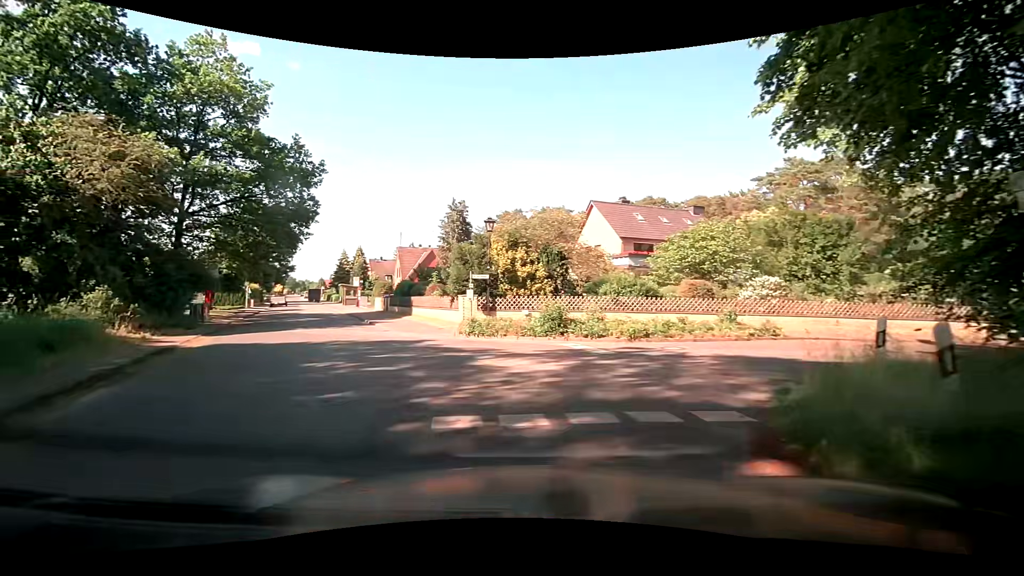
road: unclassified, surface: asphalt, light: Day
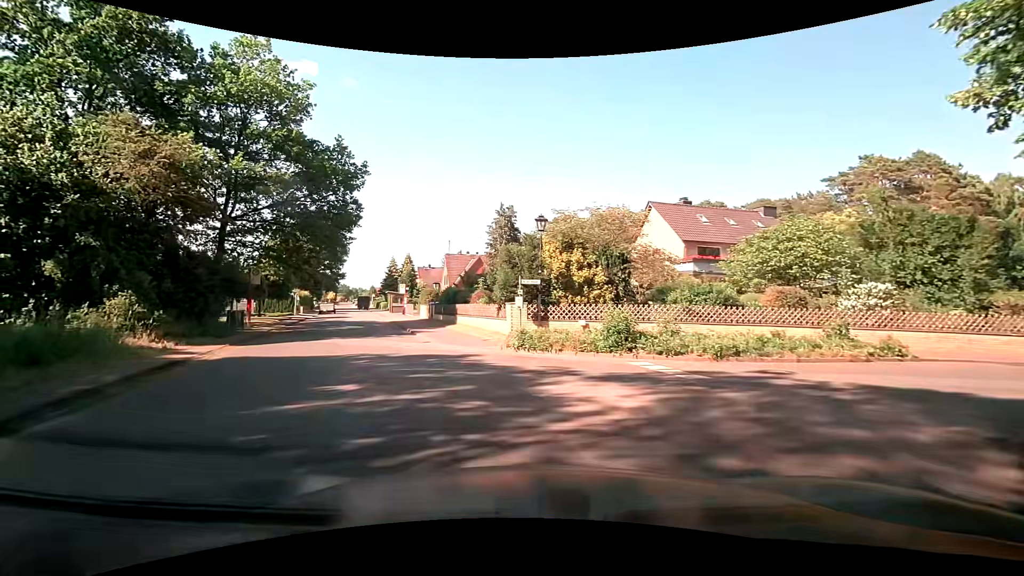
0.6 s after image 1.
(-0.1, +2.5) m; -6°
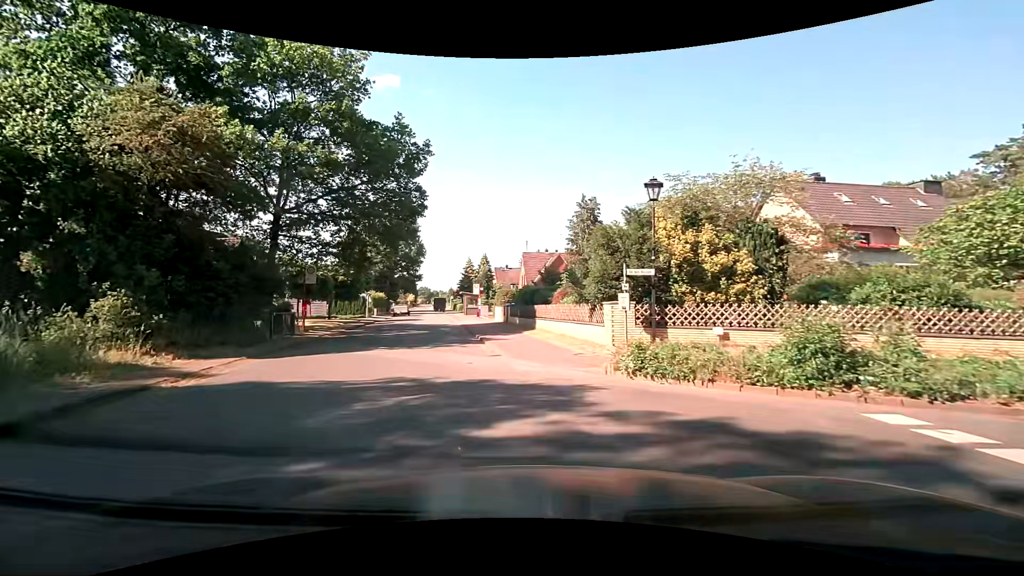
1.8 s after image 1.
(-0.3, +5.4) m; -7°
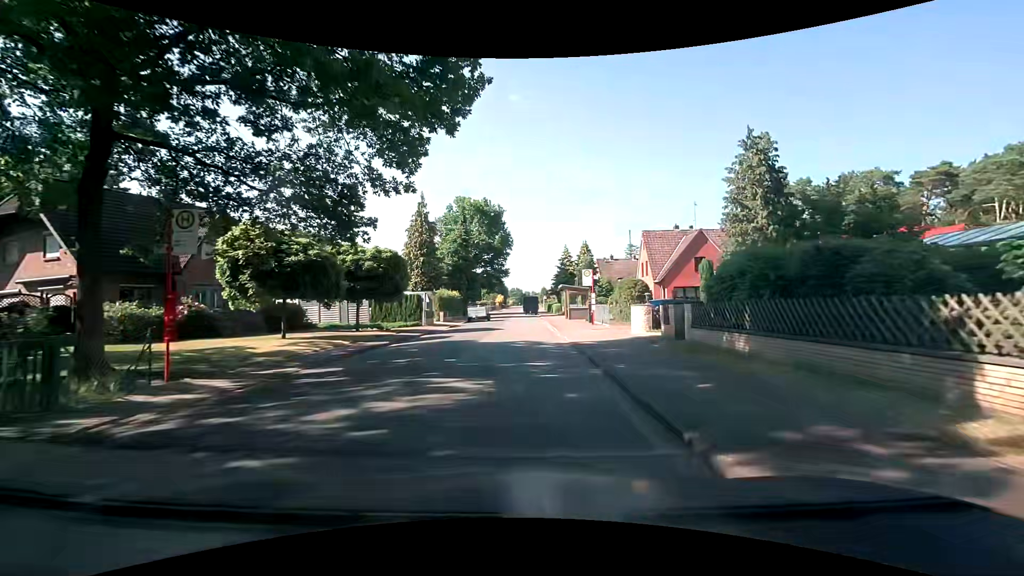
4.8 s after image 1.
(-2.5, +18.8) m; -9°
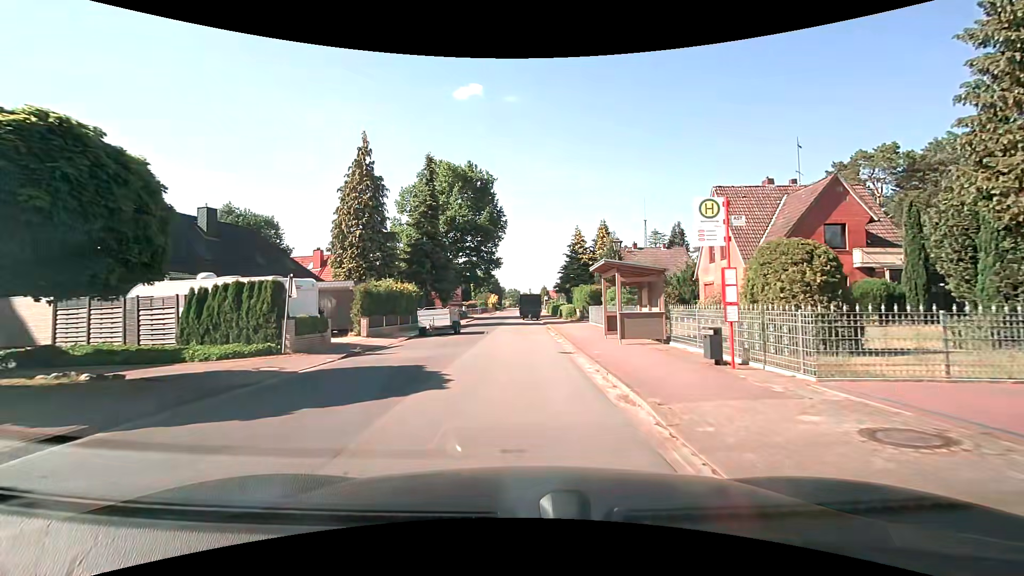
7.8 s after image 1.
(-0.2, +20.4) m; 0°
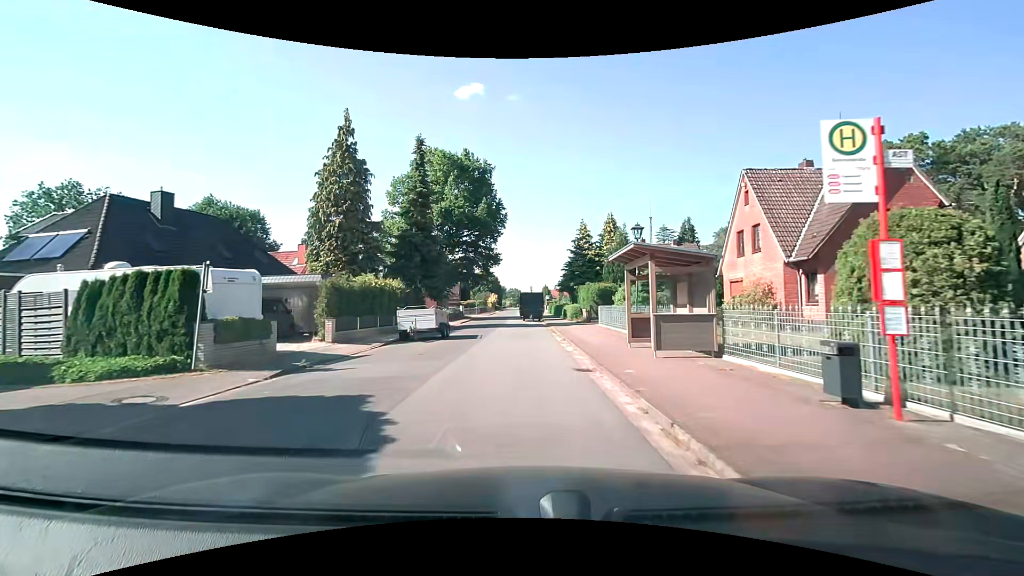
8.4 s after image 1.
(0.0, +4.2) m; 0°
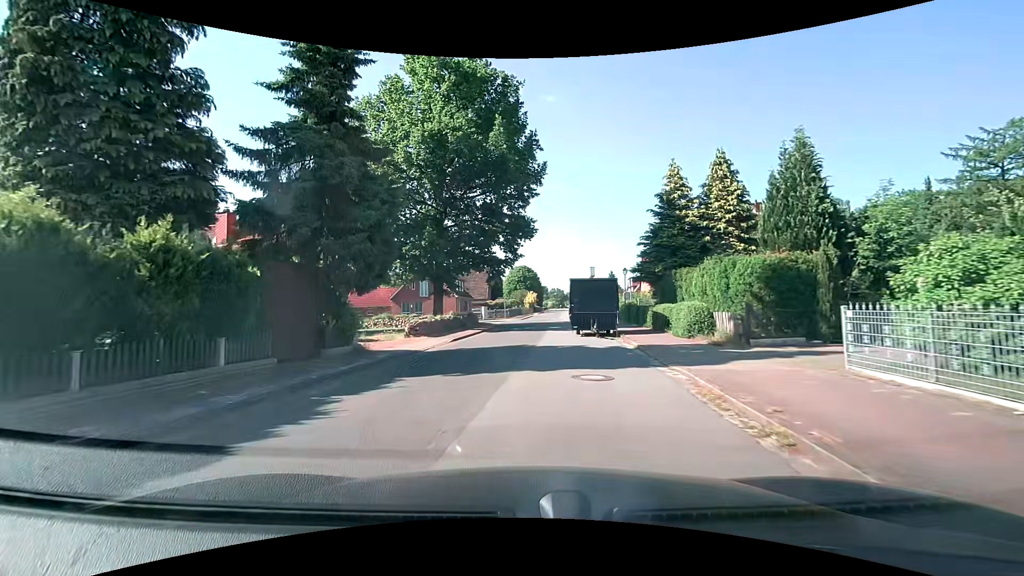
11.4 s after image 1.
(-0.5, +21.6) m; -5°
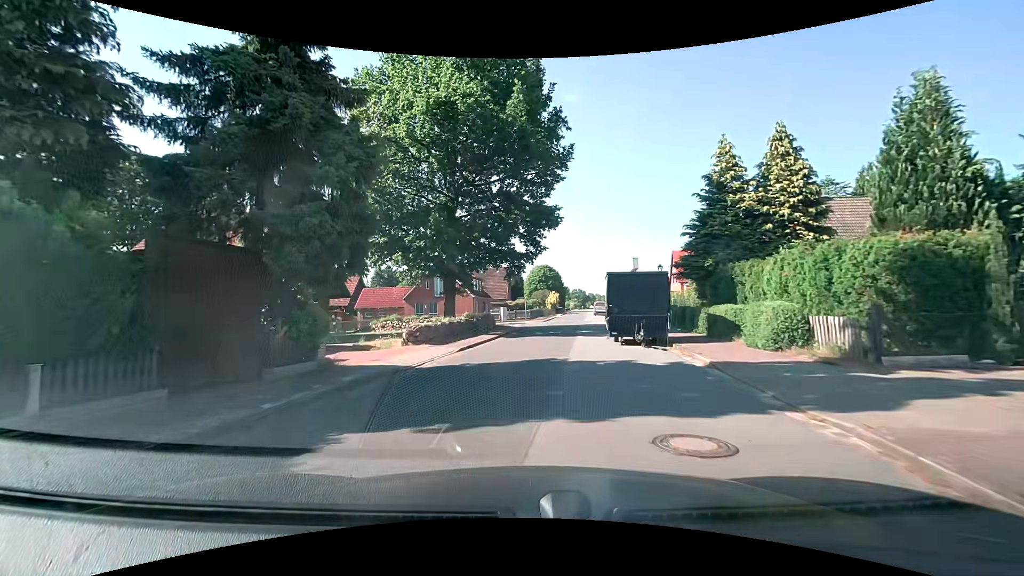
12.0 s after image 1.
(-0.1, +4.4) m; -2°
(0, +10) (0, +20) (+2, +30) (+4, +40) (+6, +49) (+7, +59) (+6, +69) (+7, +79) (+10, +89) (+12, +99) m
